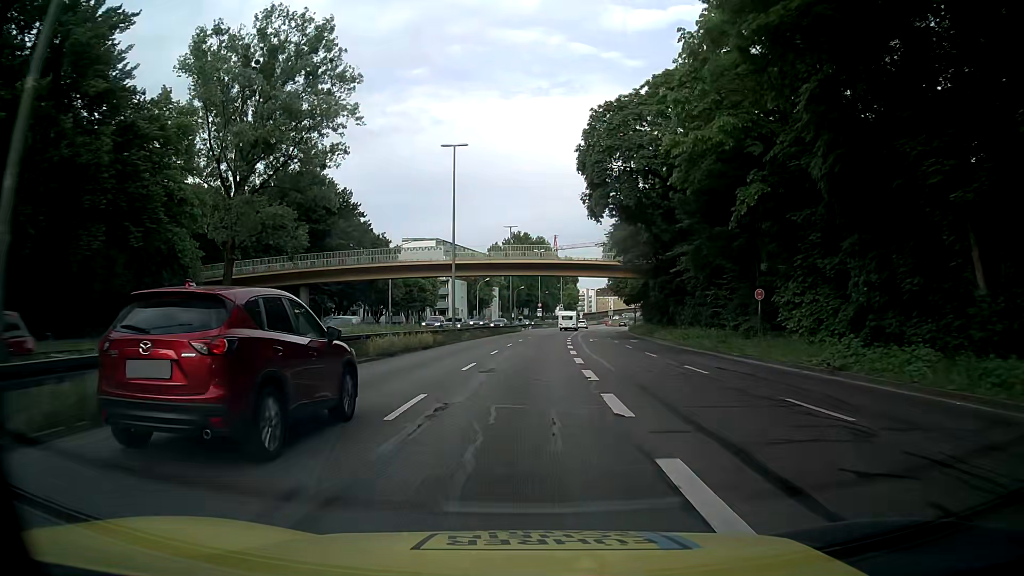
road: trunk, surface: asphalt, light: Day
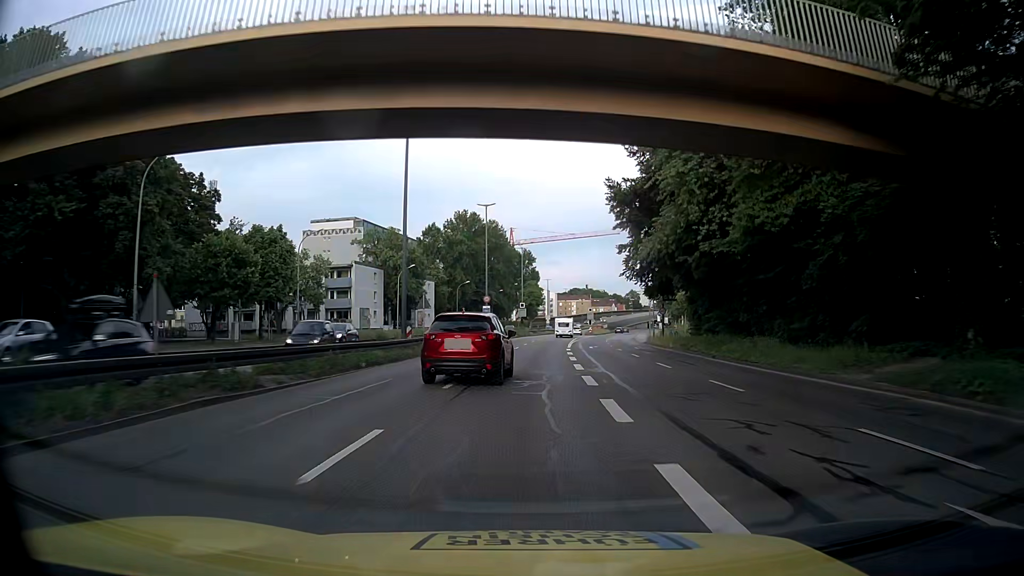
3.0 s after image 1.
(+2.0, +48.5) m; +4°
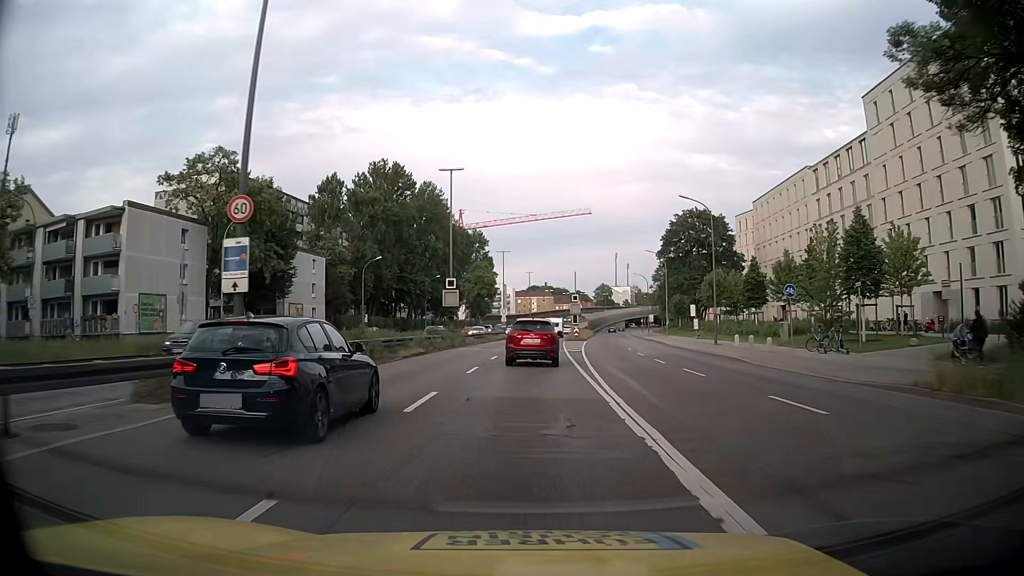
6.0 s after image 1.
(+1.7, +48.6) m; +4°
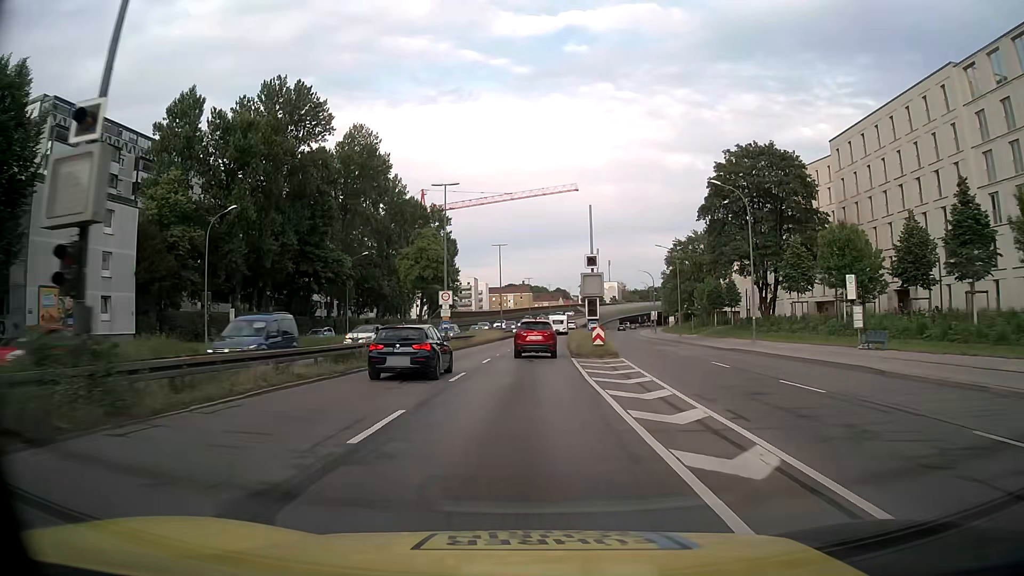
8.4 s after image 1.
(+0.8, +39.0) m; +2°
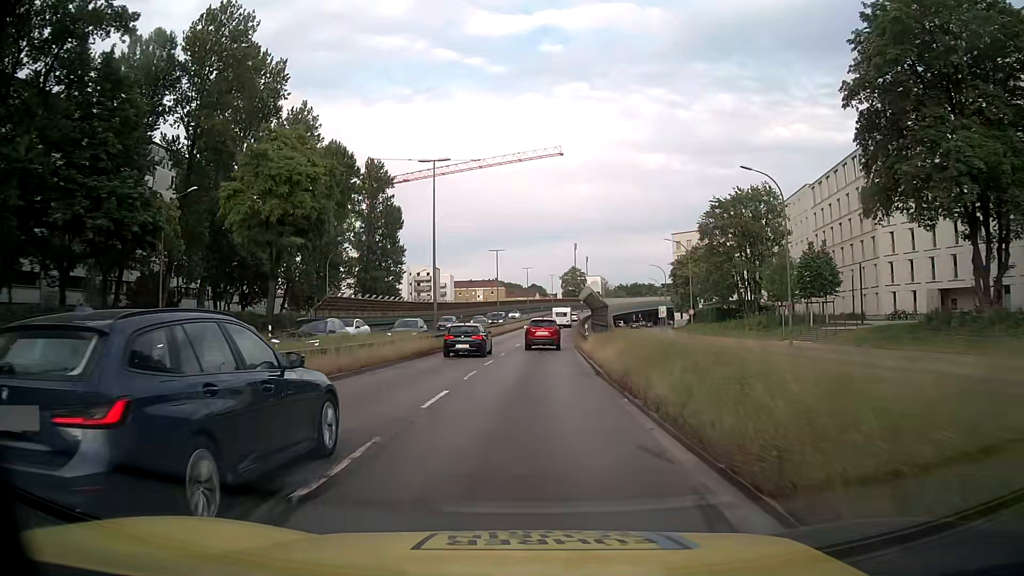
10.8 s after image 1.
(+0.8, +39.0) m; +2°
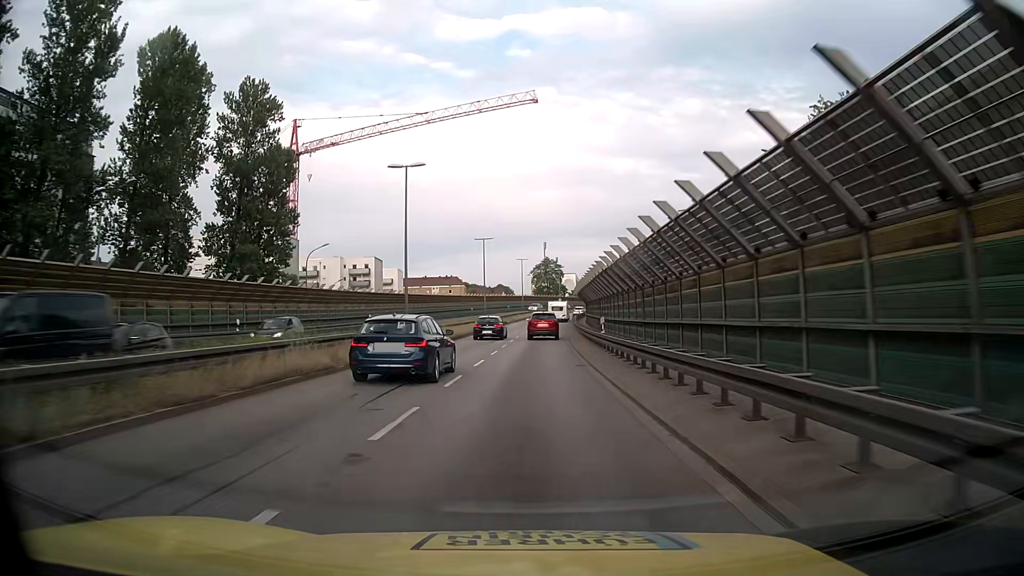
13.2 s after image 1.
(+0.9, +38.9) m; +3°
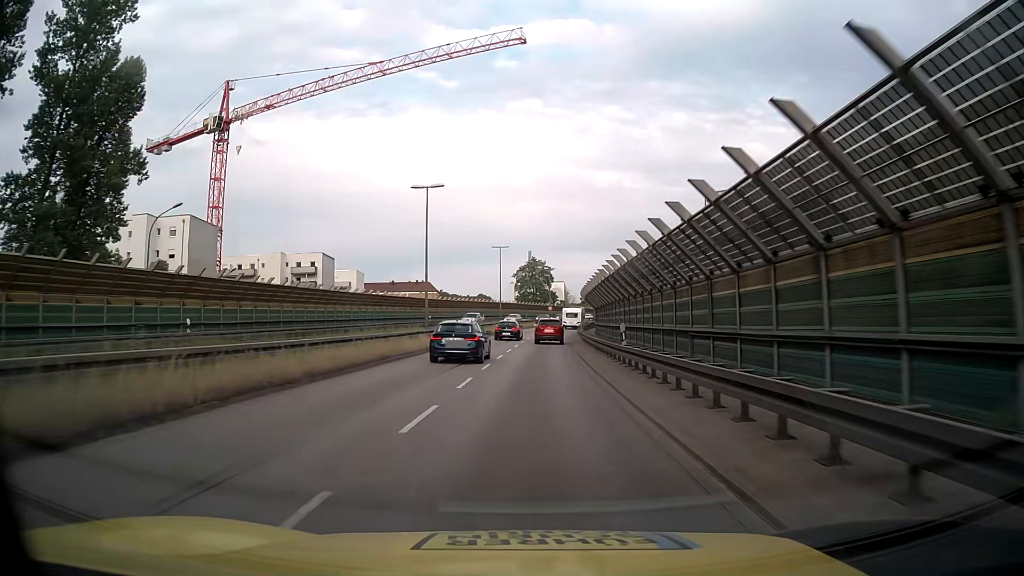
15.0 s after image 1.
(+0.2, +29.0) m; +1°
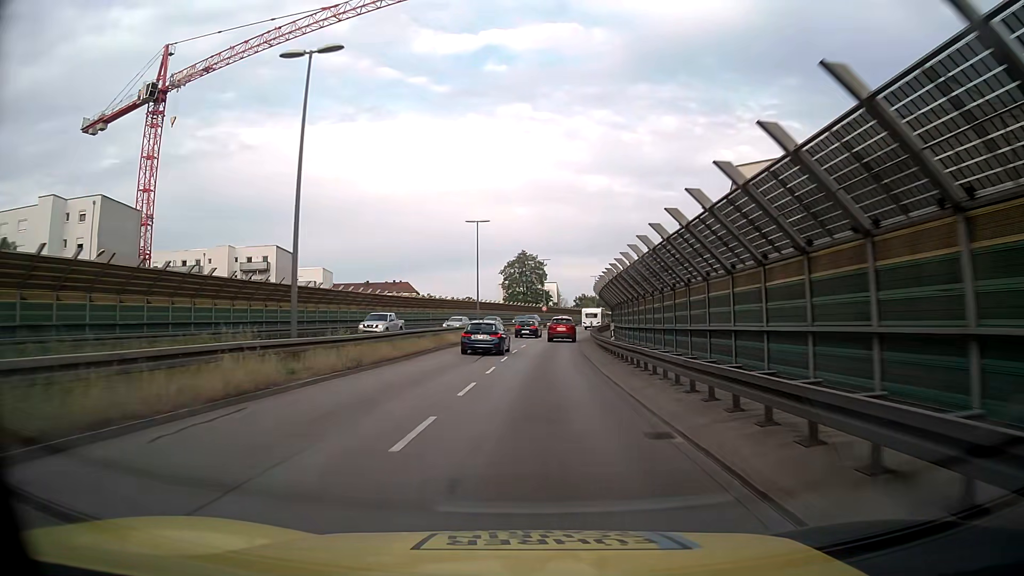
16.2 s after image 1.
(+0.2, +19.3) m; +1°
(0, +10) (0, +20) (0, +30) (+1, +40) (+2, +50) (+3, +60) (+5, +70) (+7, +80) (+9, +89) (+12, +99) m
